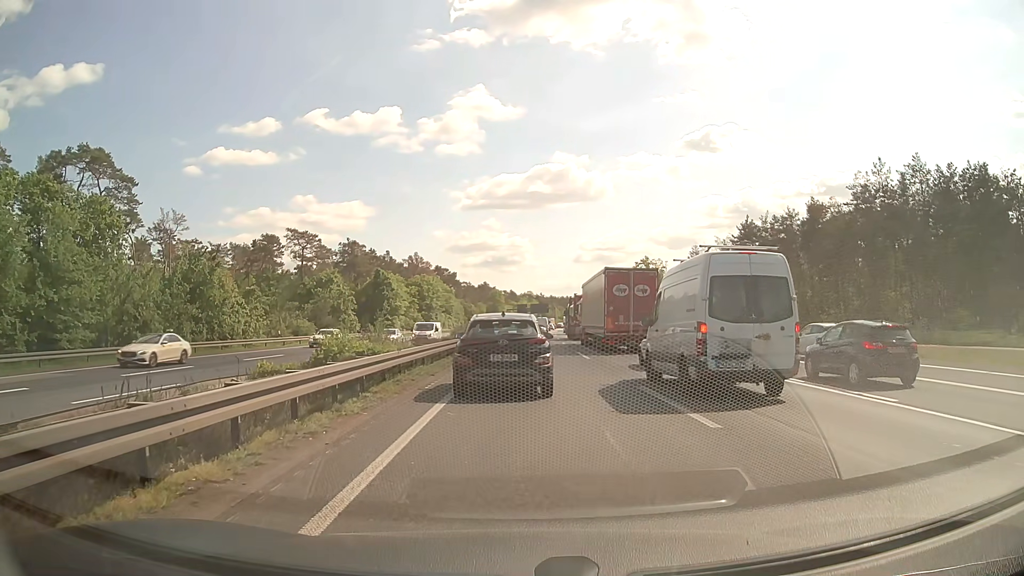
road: motorway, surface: asphalt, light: Day
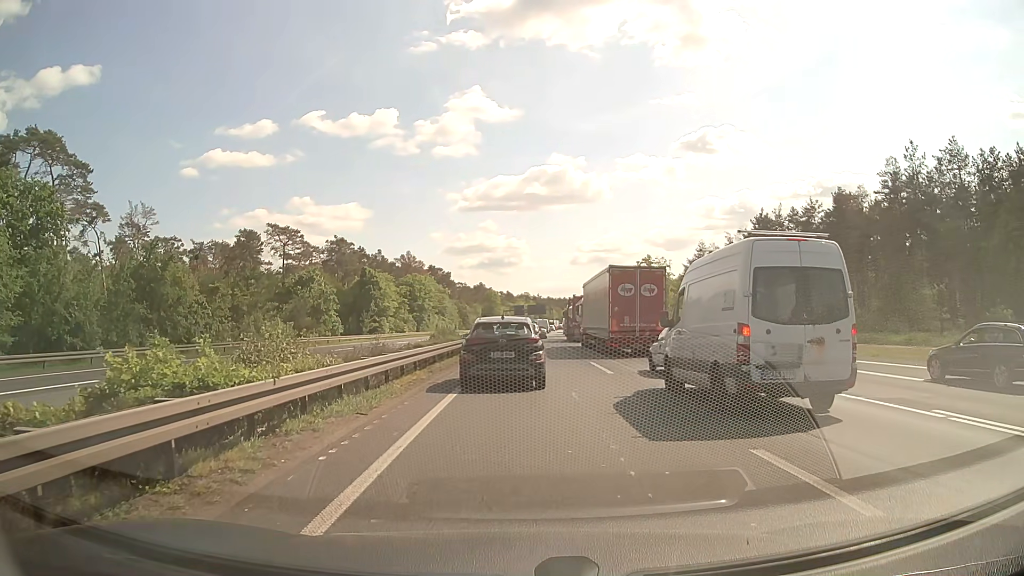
(+0.1, +7.6) m; +1°
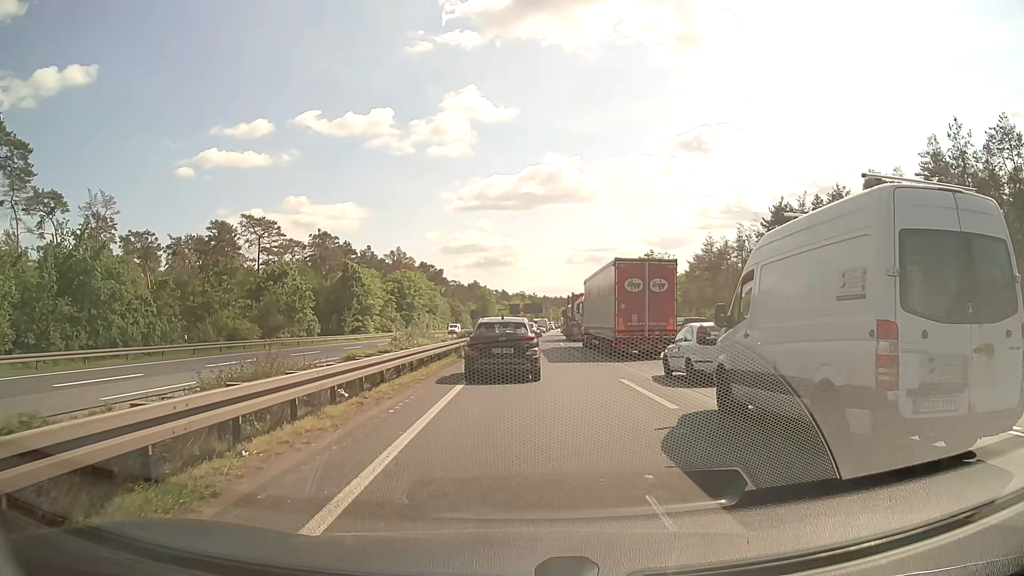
(0.0, +8.5) m; +1°
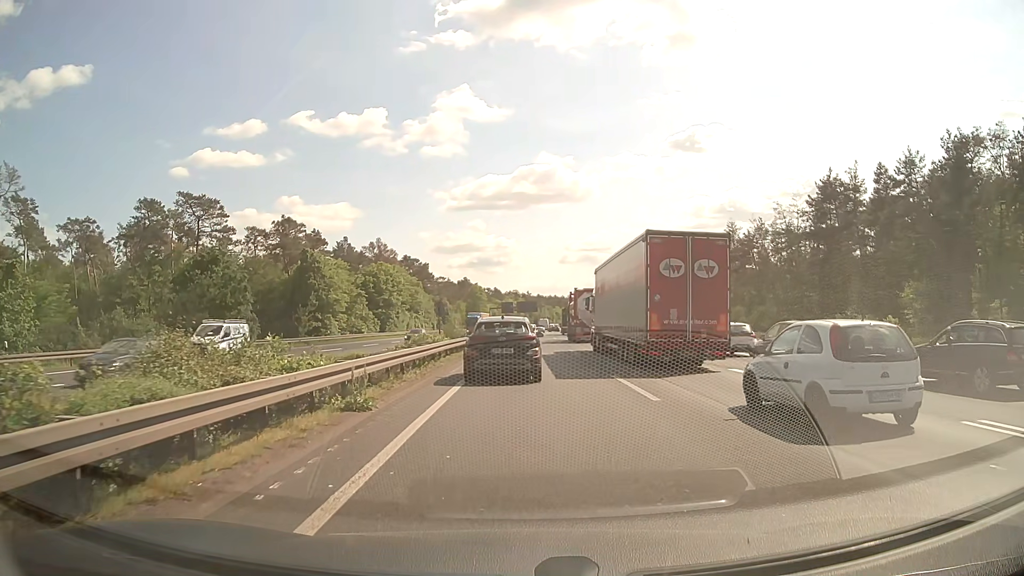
(0.0, +17.3) m; 0°
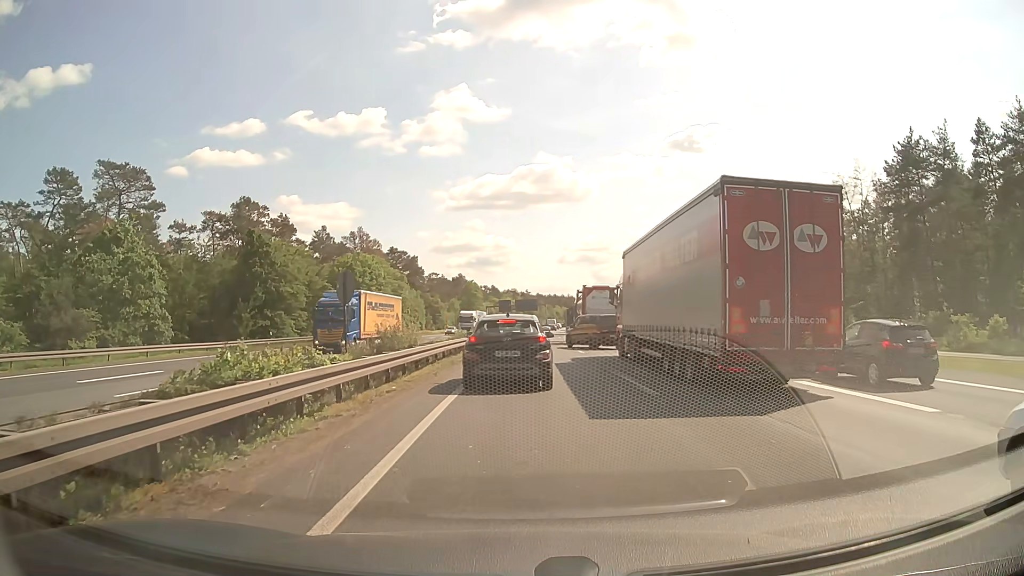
(0.0, +16.8) m; 0°
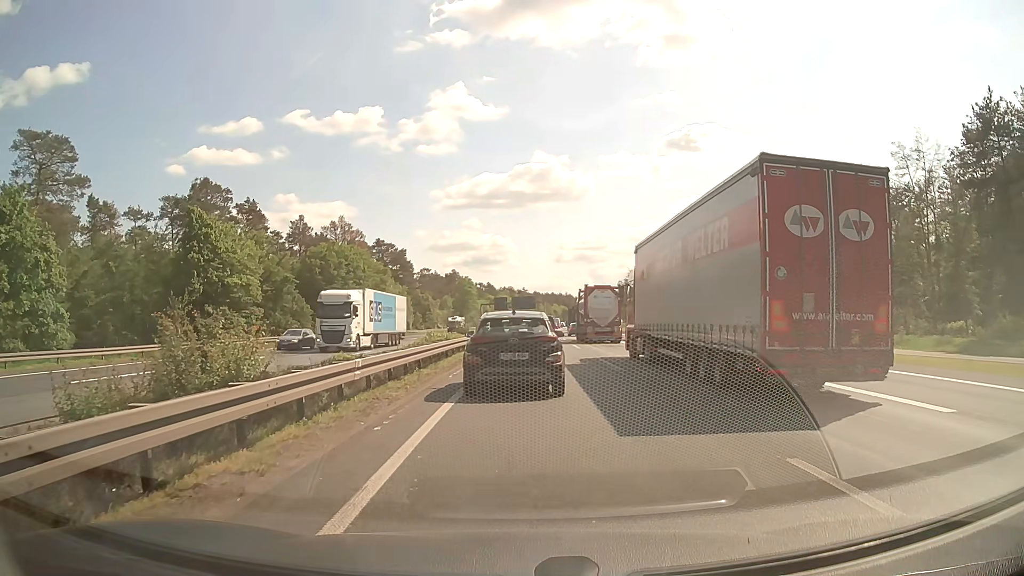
(+0.1, +12.3) m; +1°
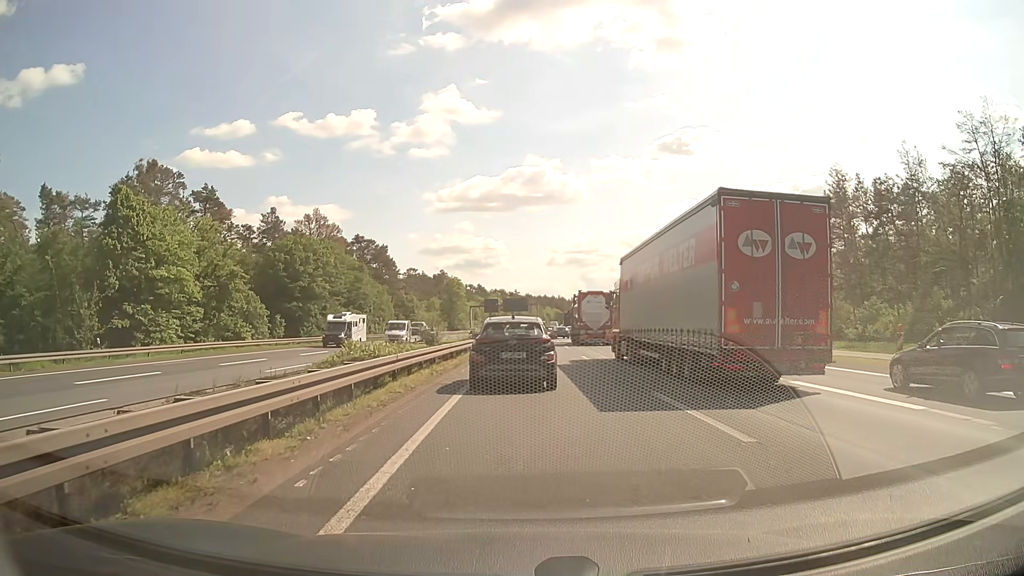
(0.0, +11.2) m; 0°
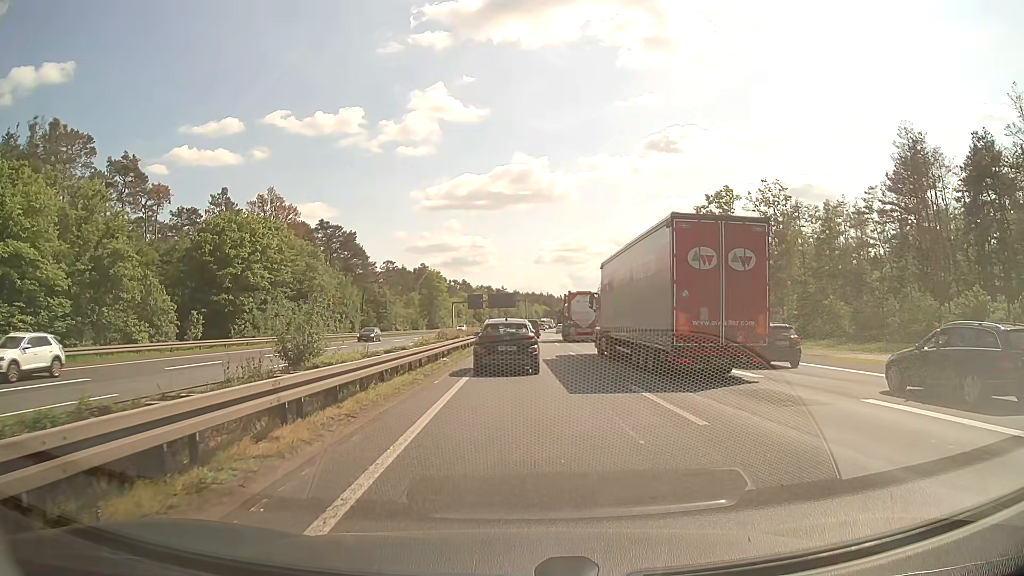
(+0.1, +16.6) m; +1°
(0, +10) (0, +20) (0, +30) (0, +40) (0, +50) (0, +60) (+1, +70) (+1, +80) (+1, +90) (+2, +100) m
